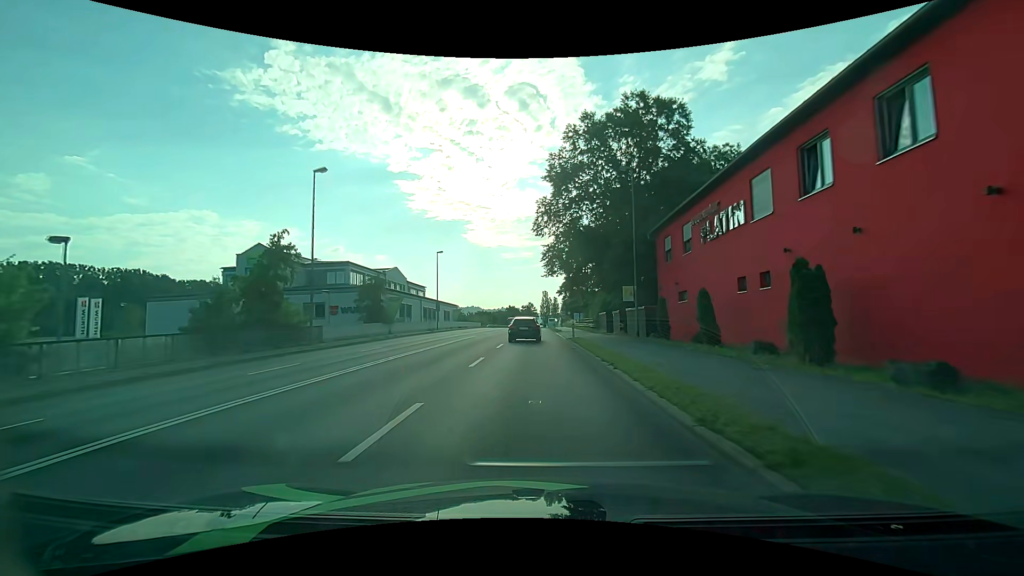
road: primary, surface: asphalt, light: Day
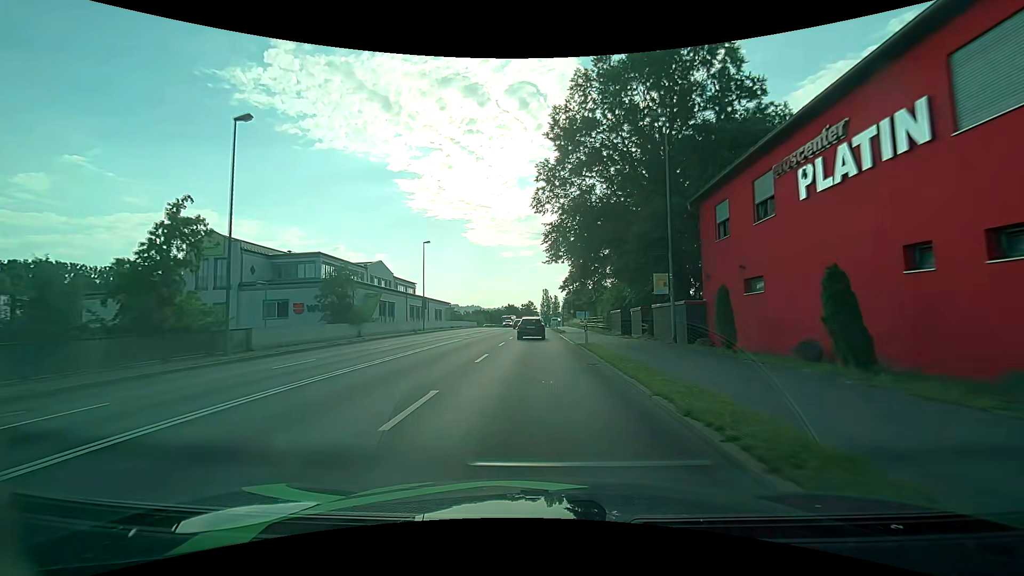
(0.0, +7.8) m; 0°
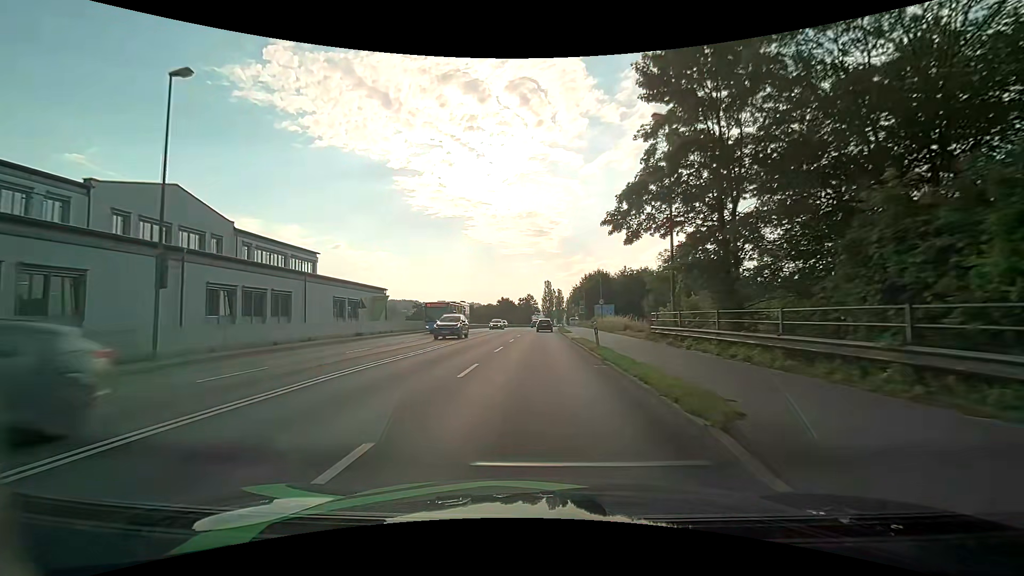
(-0.3, +40.1) m; -1°
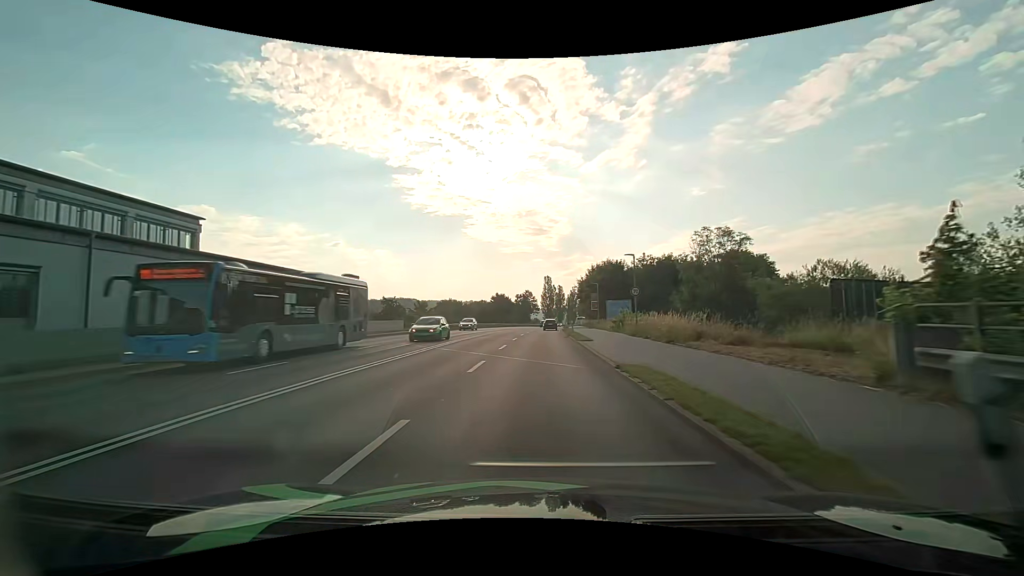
(+0.1, +17.1) m; 0°
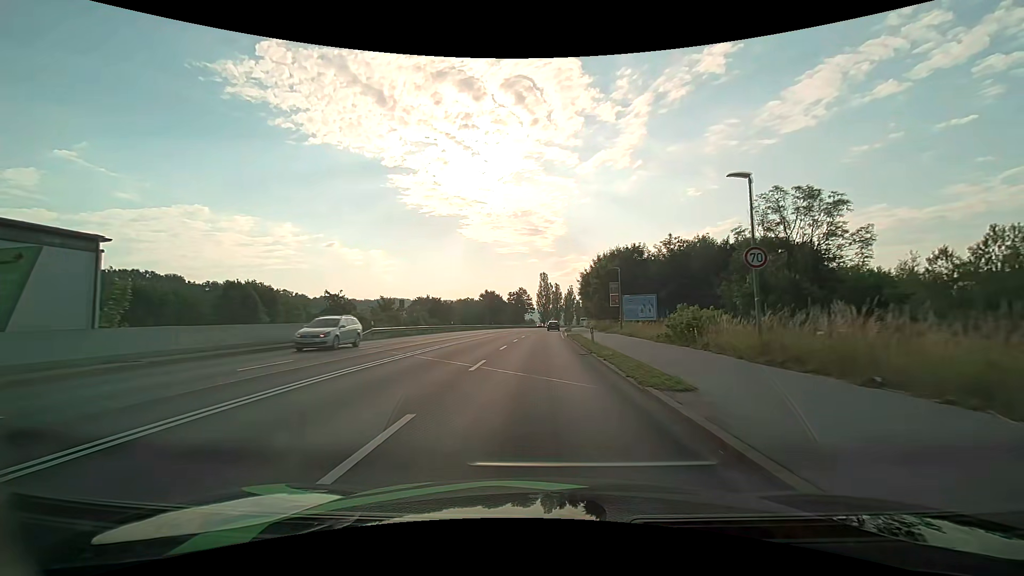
(+0.1, +17.6) m; 0°
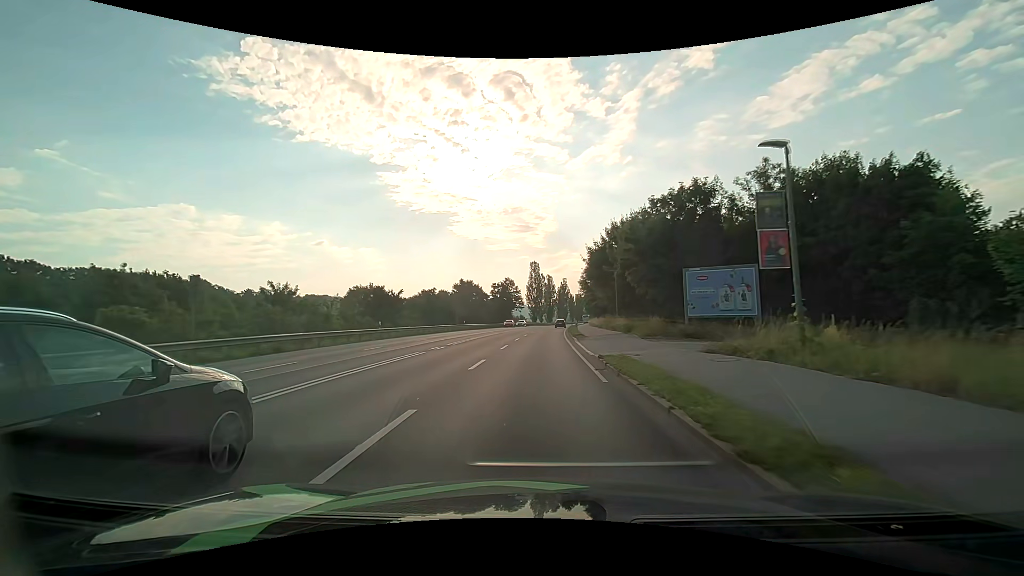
(+0.4, +26.6) m; +1°
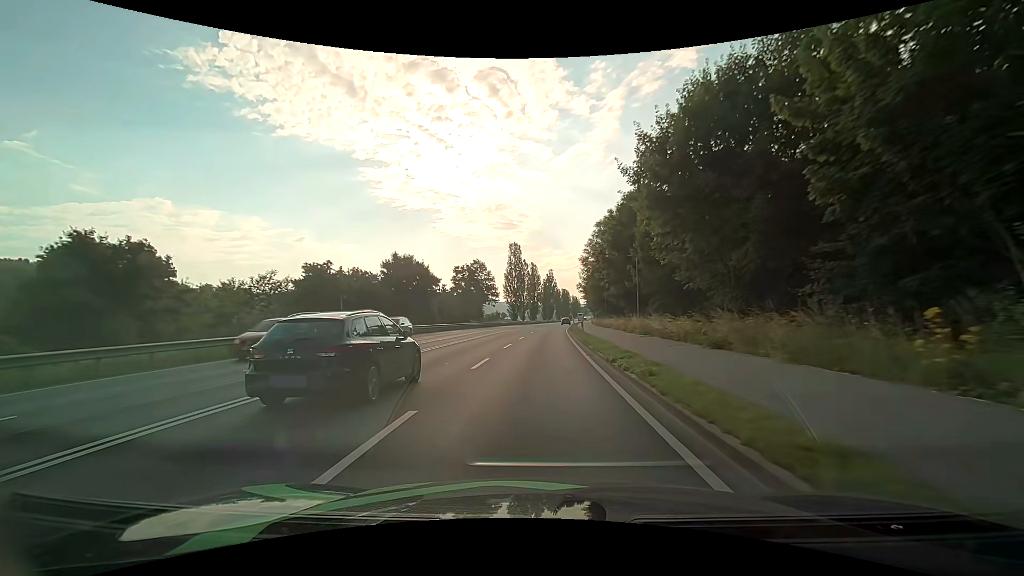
(+0.5, +36.1) m; +2°
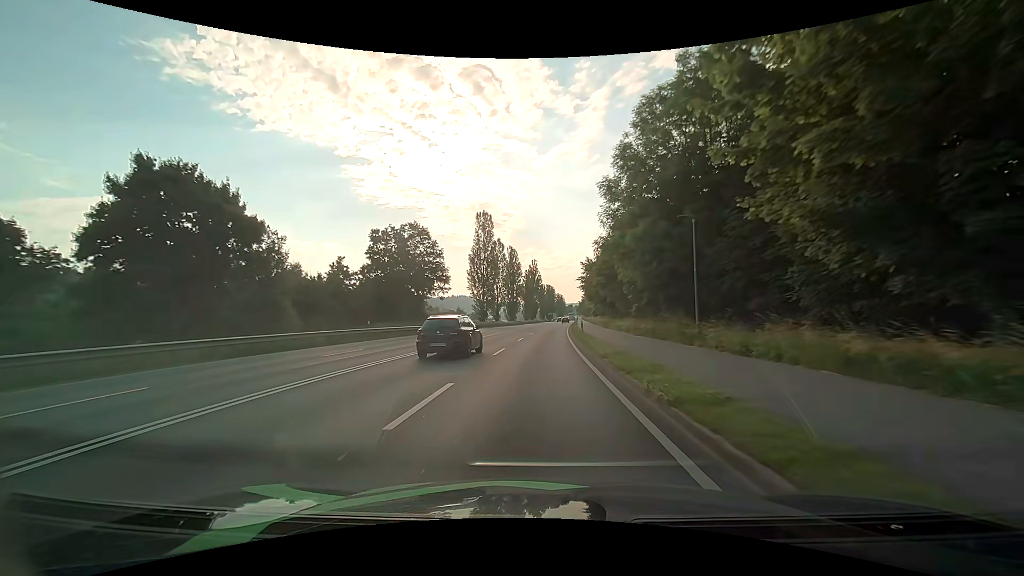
(+1.0, +37.0) m; +1°
(0, +10) (0, +20) (+1, +30) (+1, +40) (+2, +50) (+3, +60) (+4, +70) (+4, +80) (+5, +90) (+6, +100) m
